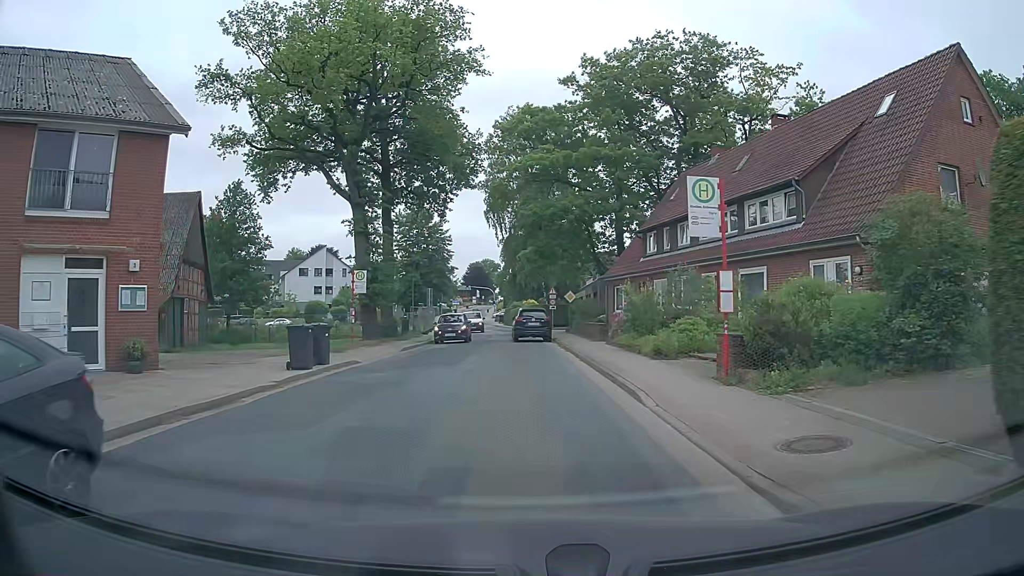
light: Day
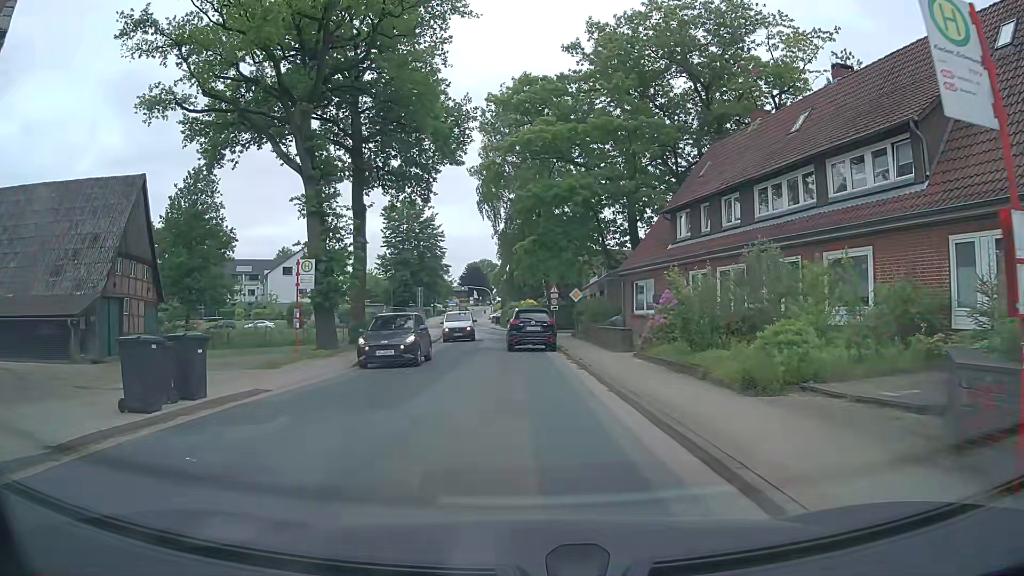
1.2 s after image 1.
(-0.1, +7.0) m; -1°
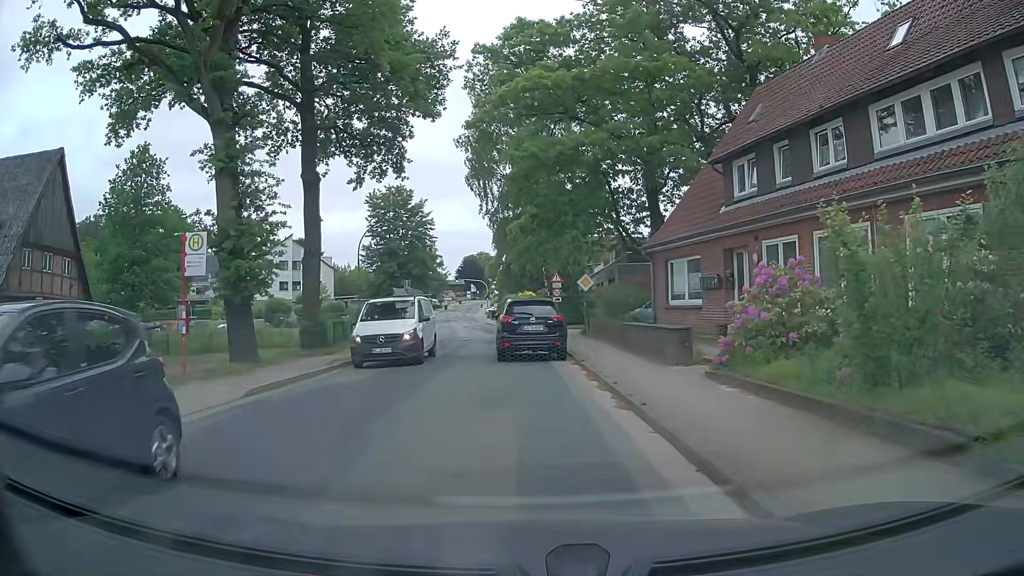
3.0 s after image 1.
(0.0, +7.7) m; -1°
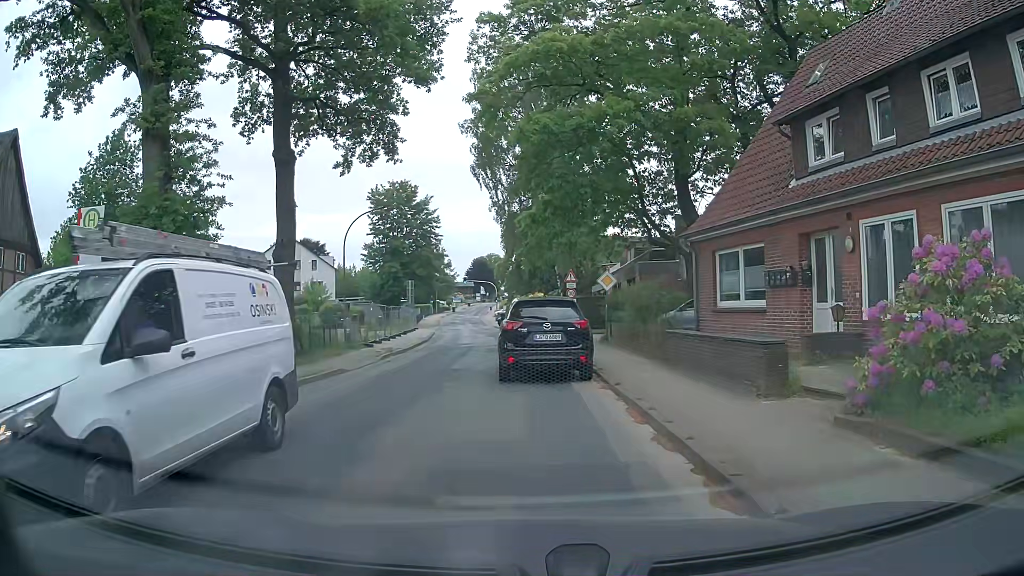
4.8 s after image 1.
(0.0, +4.4) m; -3°
